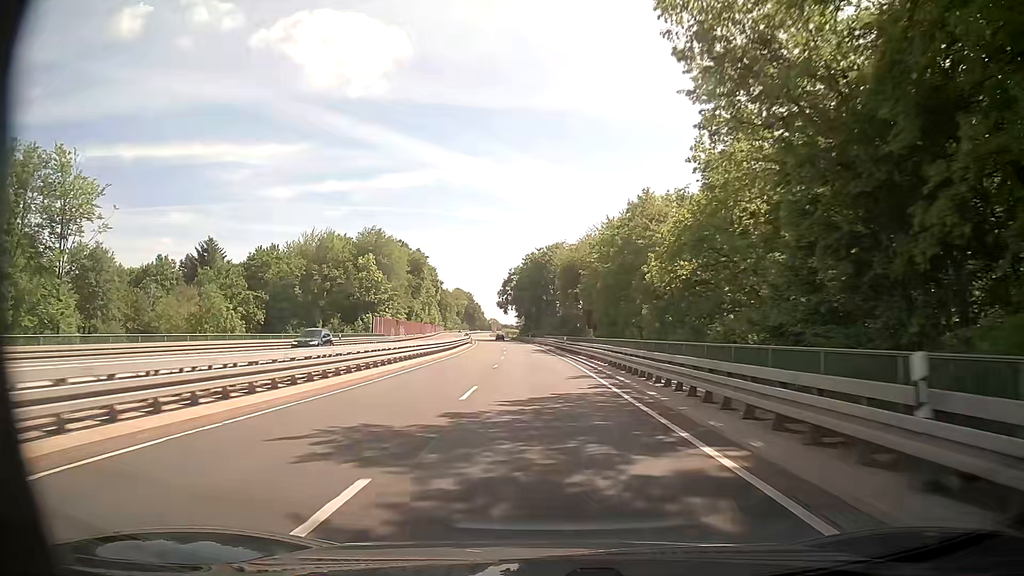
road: trunk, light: Day
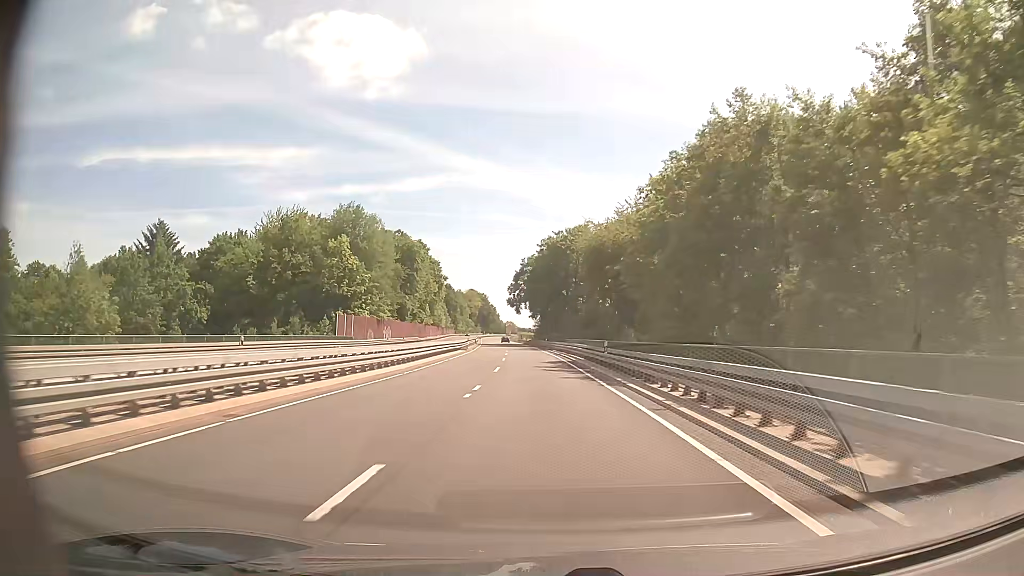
(-0.3, +23.7) m; -1°
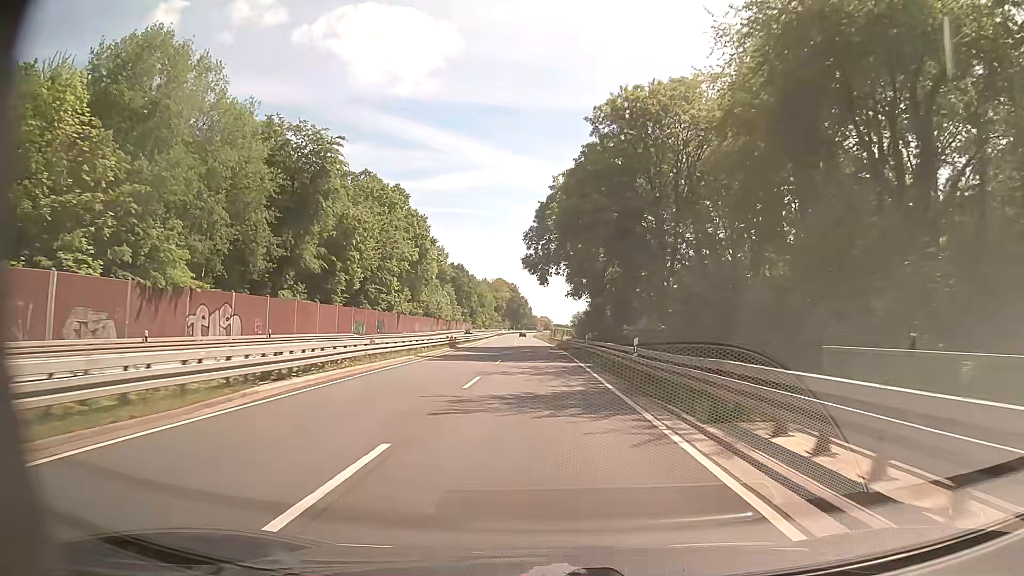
(-1.7, +59.7) m; -3°
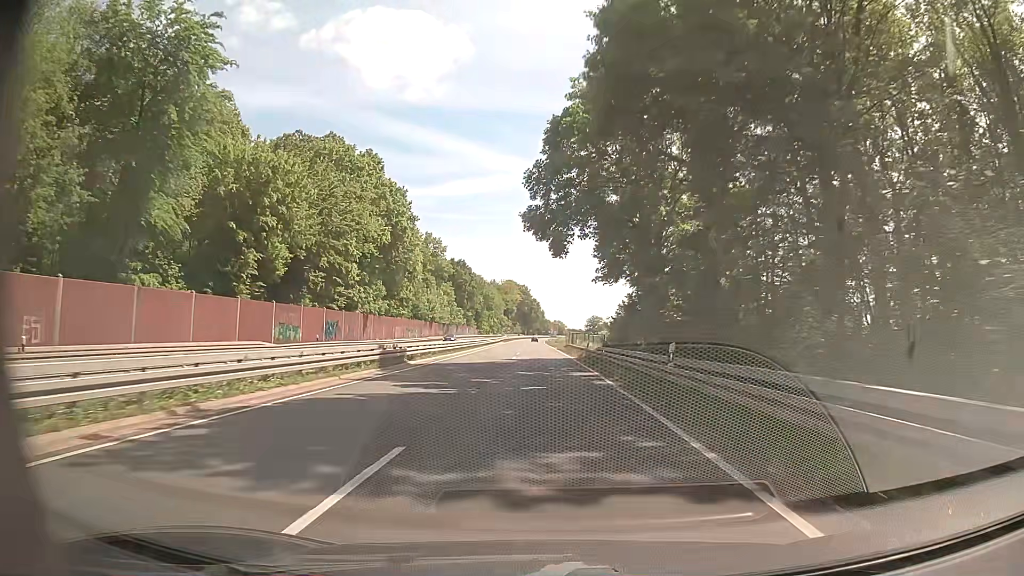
(-0.3, +24.2) m; -1°
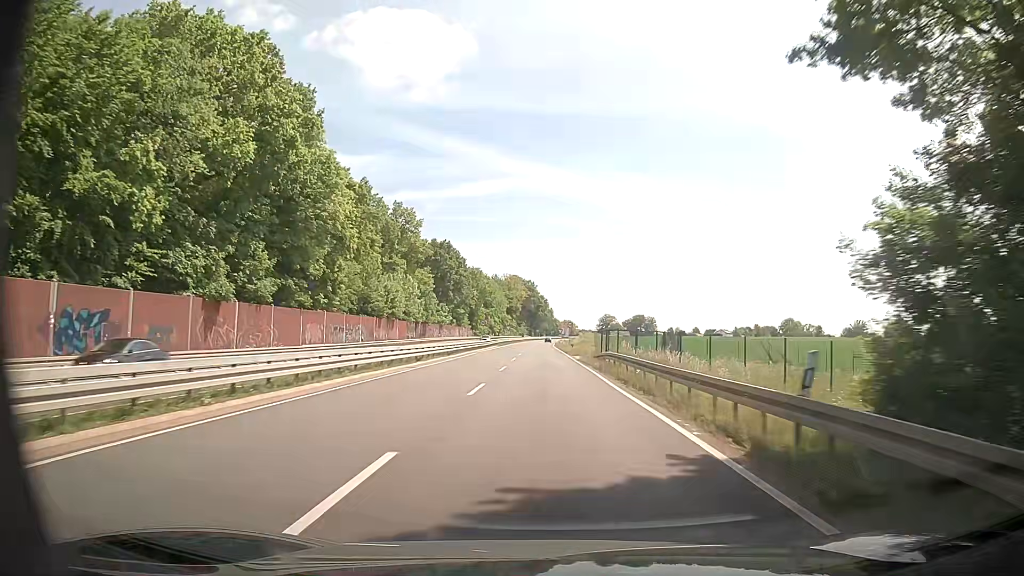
(-0.2, +36.8) m; -1°
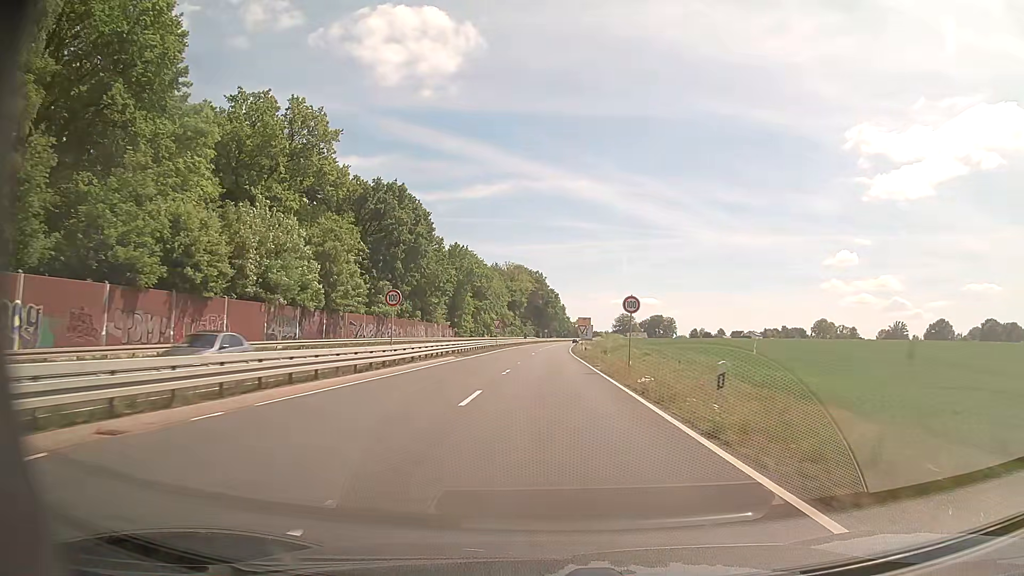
(-0.3, +51.3) m; -1°
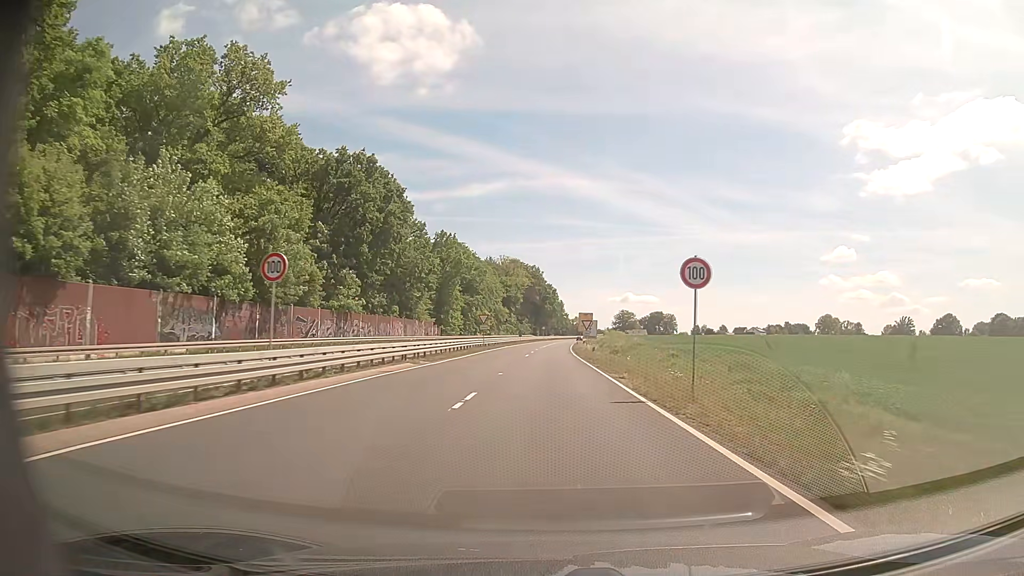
(0.0, +13.2) m; 0°
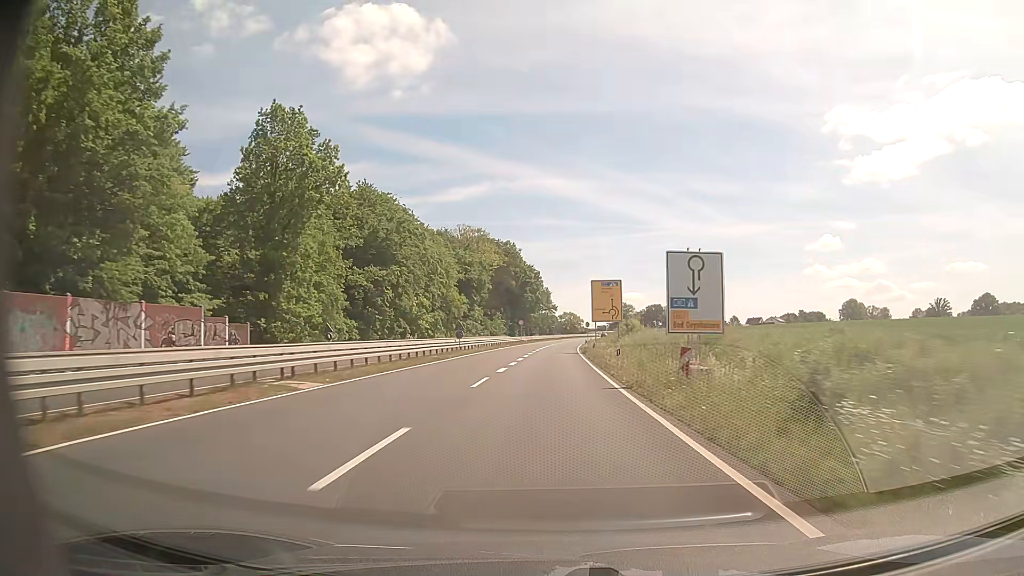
(+0.8, +67.2) m; +1°
(0, +10) (0, +20) (0, +30) (0, +40) (+1, +50) (+1, +60) (+1, +70) (+2, +80) (+2, +90) (+3, +100) m
